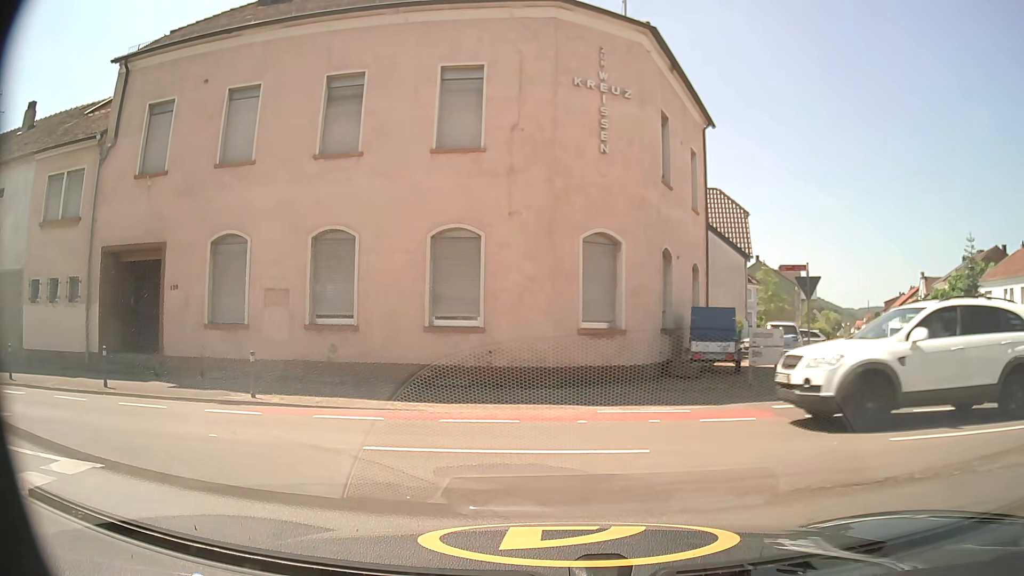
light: Day
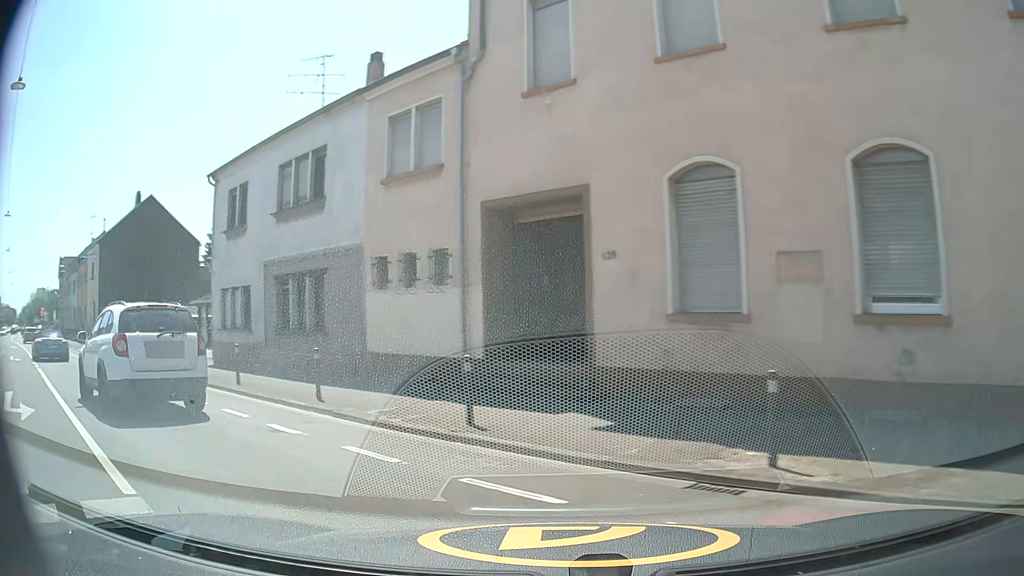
(-2.1, +6.8) m; -40°
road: secondary
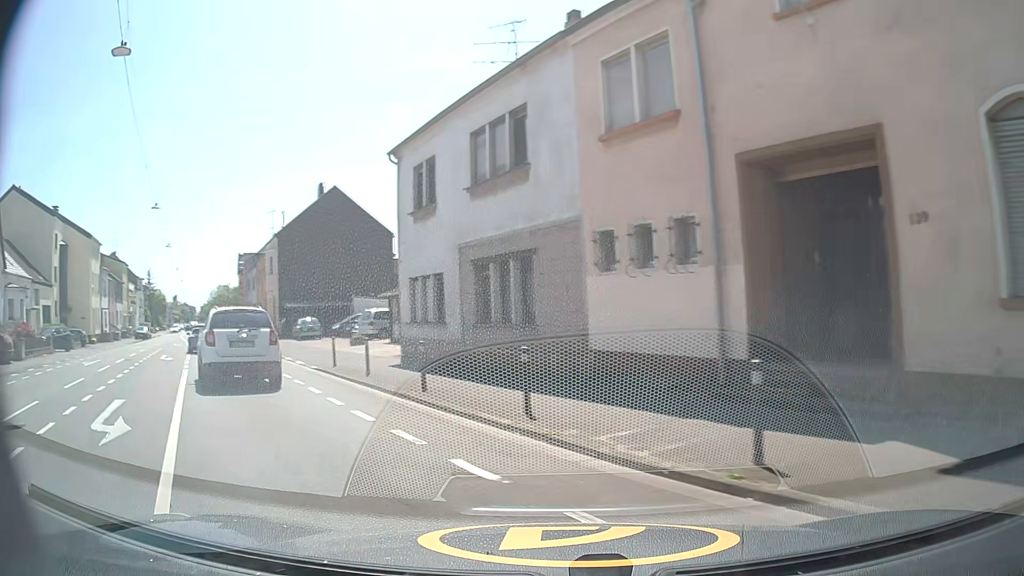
(-0.4, +3.0) m; -18°
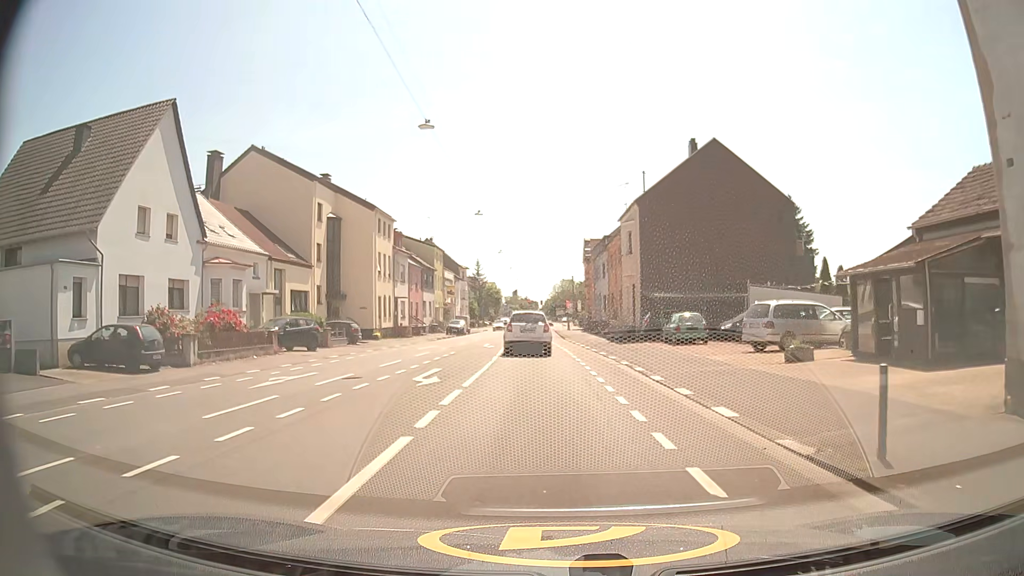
(-5.4, +13.3) m; -29°
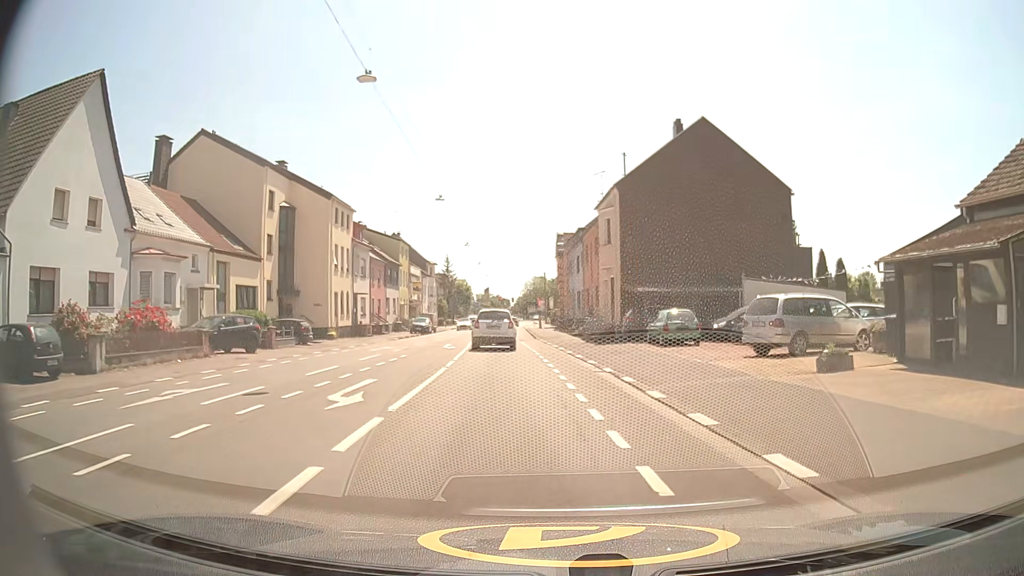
(+0.1, +4.1) m; +3°
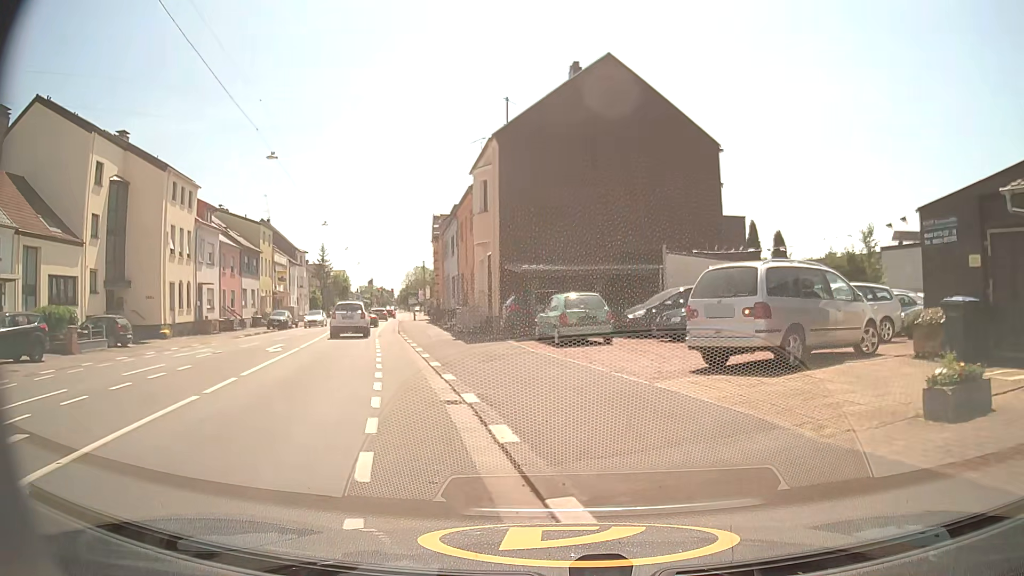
(+0.6, +7.9) m; +11°
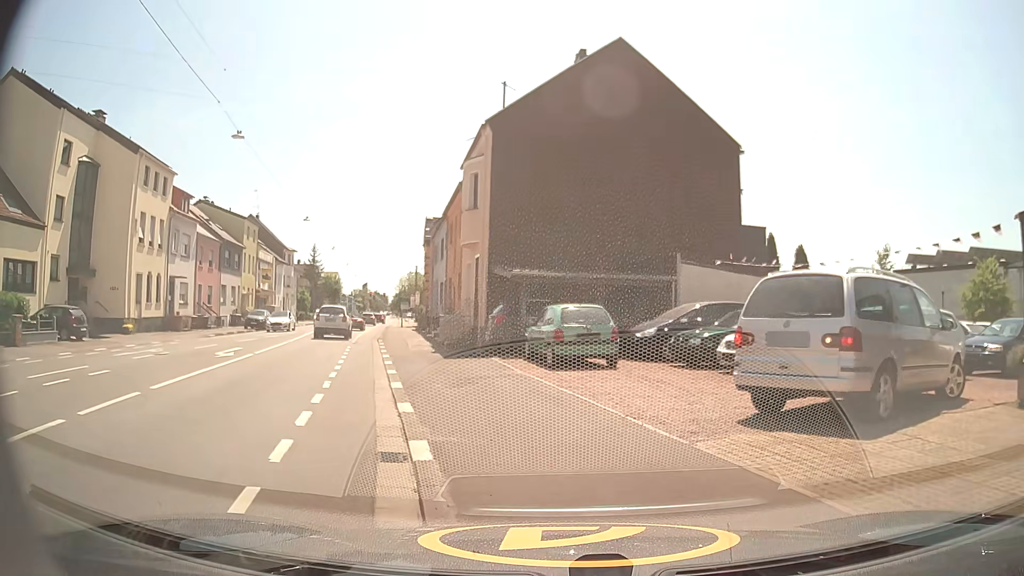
(-0.1, +3.2) m; -2°
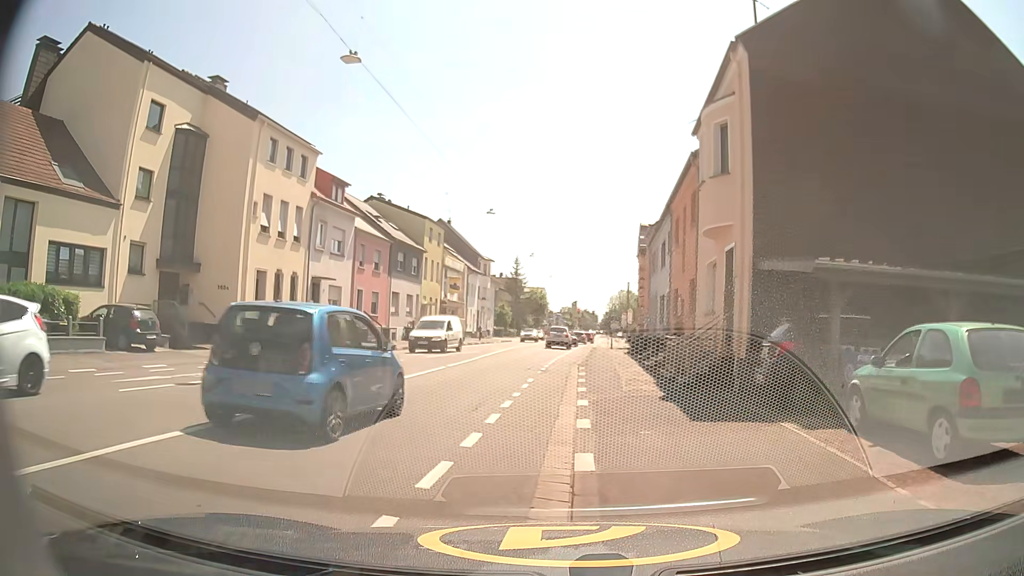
(-1.1, +8.7) m; -14°
